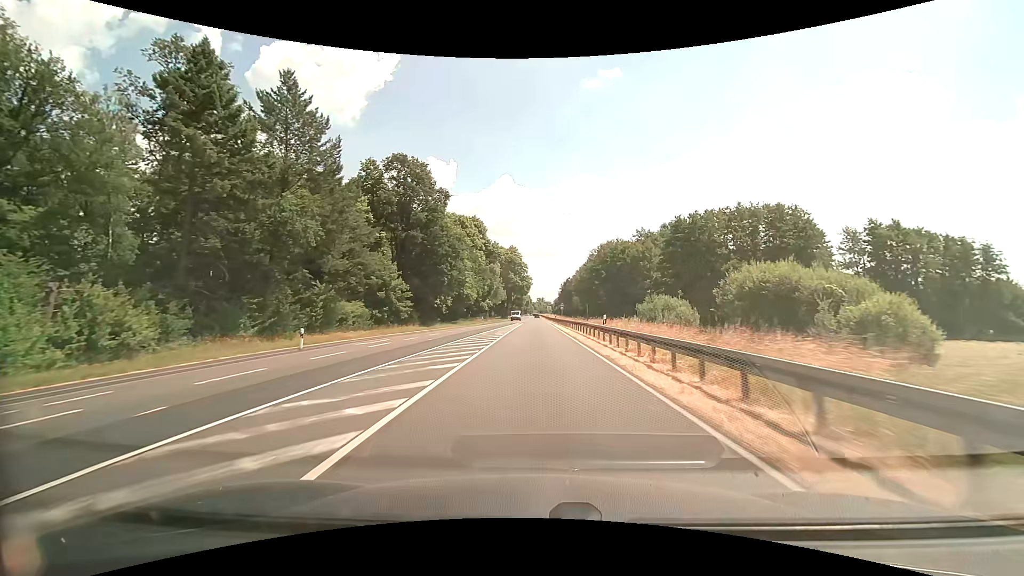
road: primary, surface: asphalt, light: Day
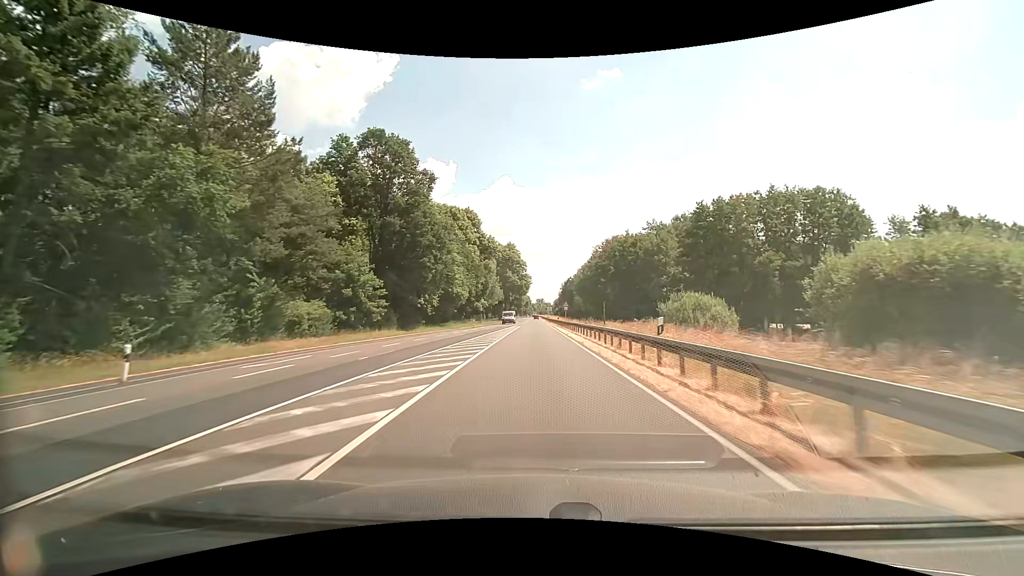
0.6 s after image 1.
(0.0, +10.8) m; 0°
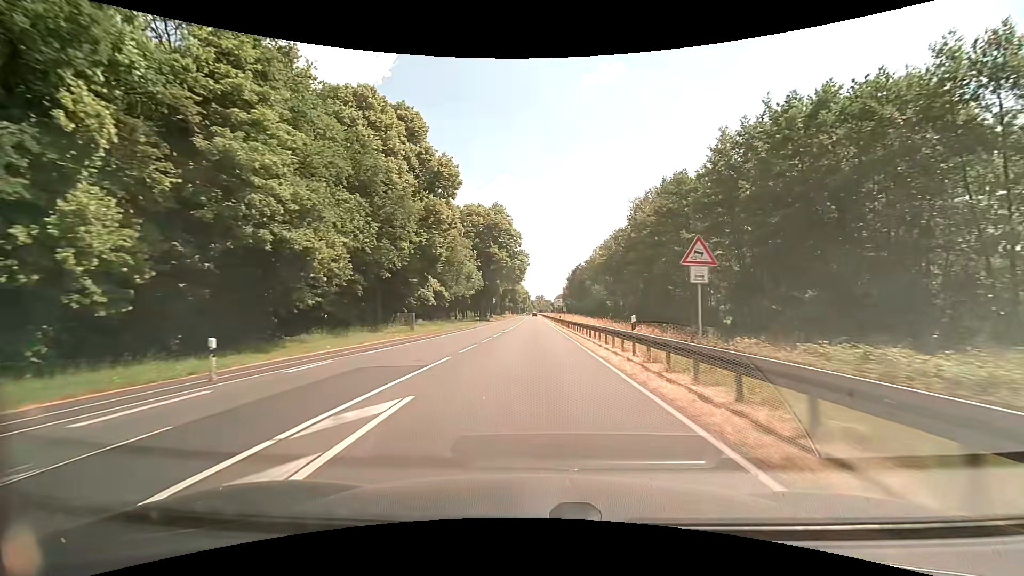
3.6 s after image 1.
(+0.1, +53.8) m; 0°
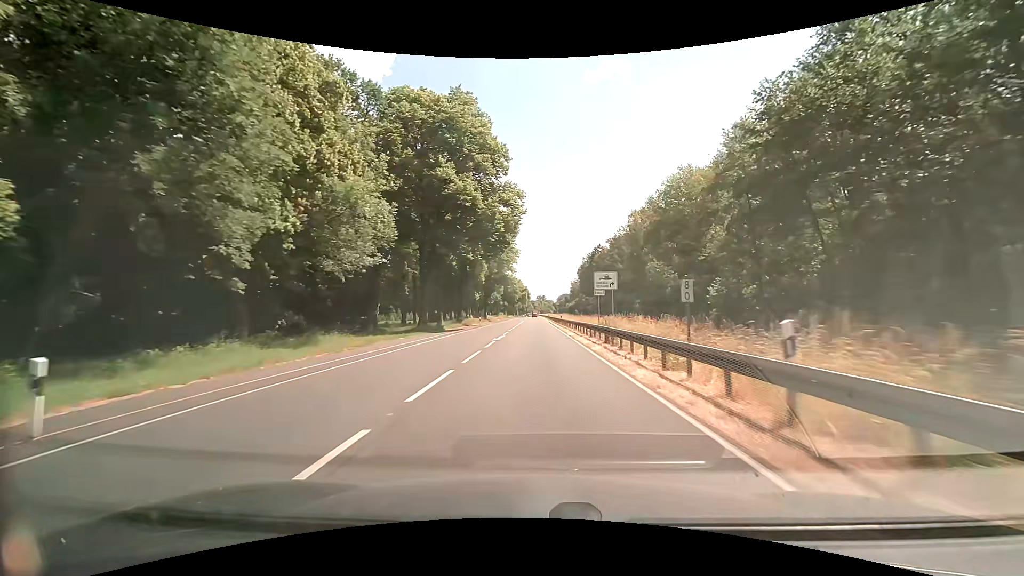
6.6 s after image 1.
(-0.1, +53.8) m; 0°
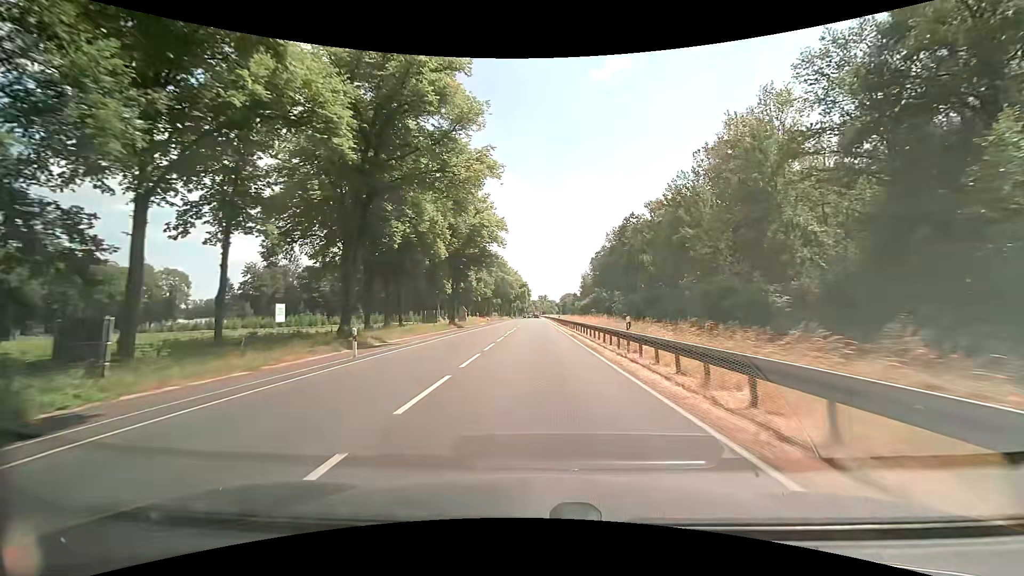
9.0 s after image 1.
(+0.1, +42.9) m; 0°
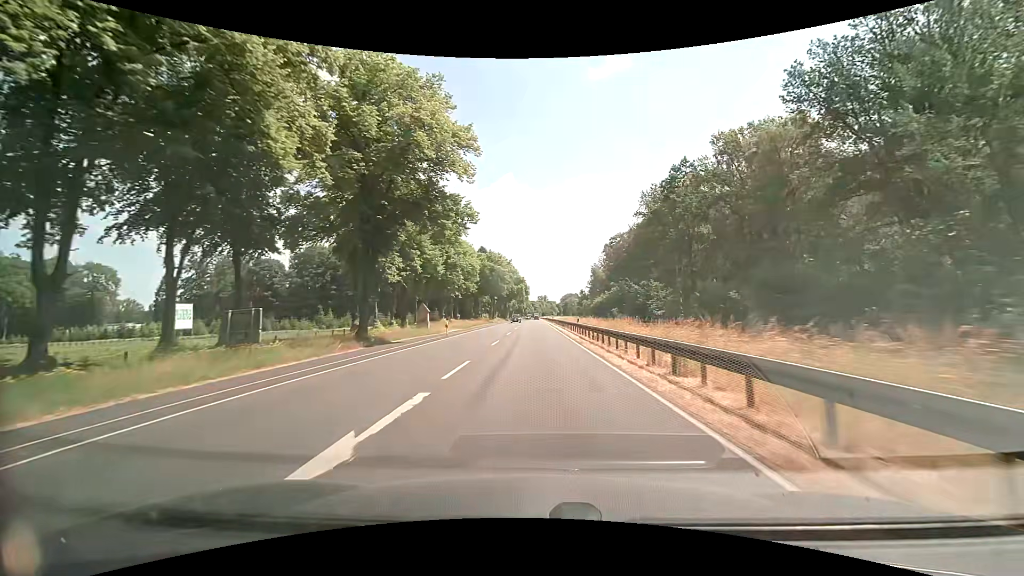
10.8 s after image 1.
(+0.2, +32.2) m; +1°
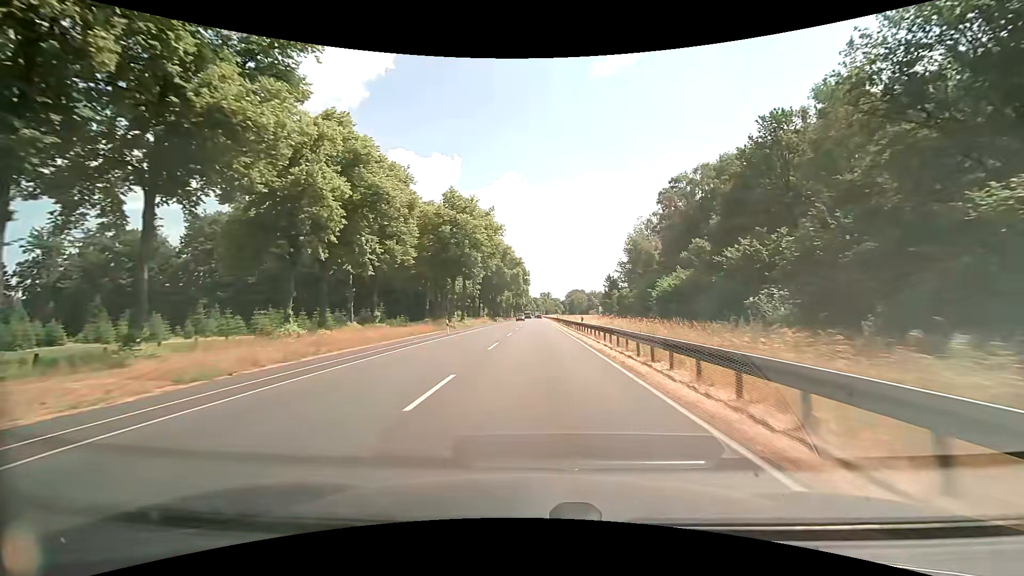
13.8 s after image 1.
(-0.3, +53.6) m; -1°
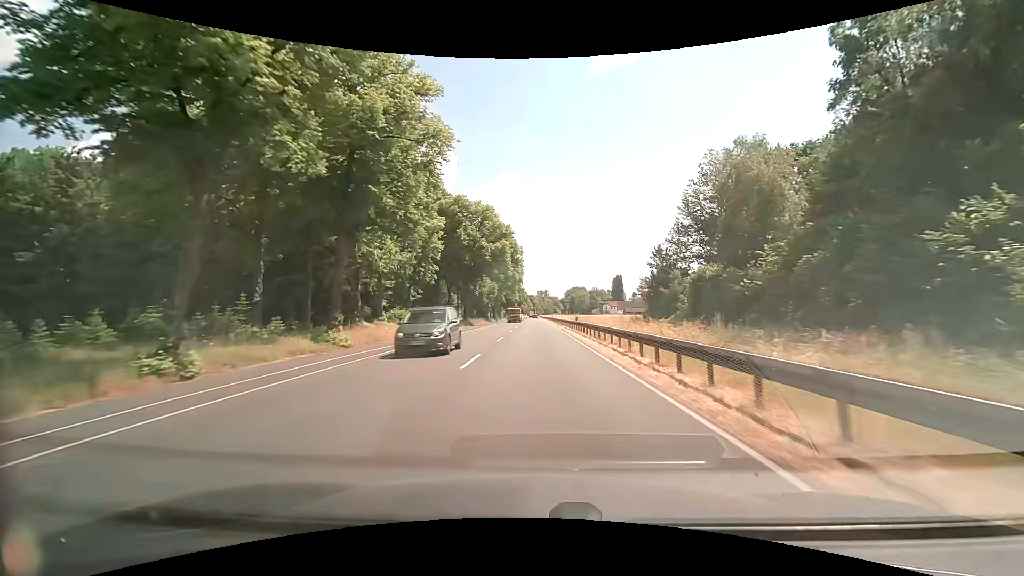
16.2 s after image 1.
(0.0, +43.0) m; 0°
(0, +10) (0, +20) (0, +30) (0, +40) (0, +50) (0, +60) (0, +70) (0, +80) (0, +90) (0, +100) m
